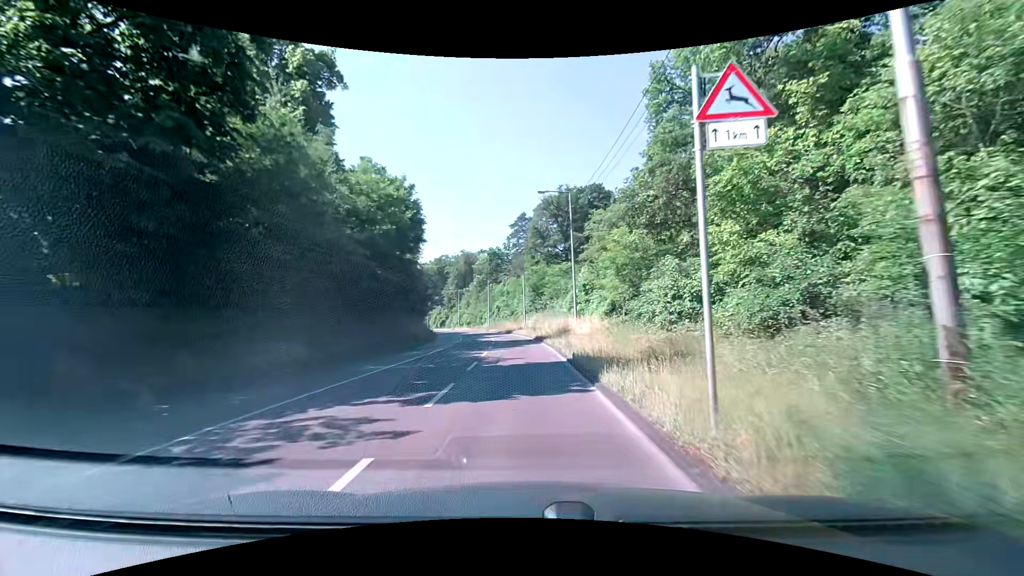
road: secondary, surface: asphalt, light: Day
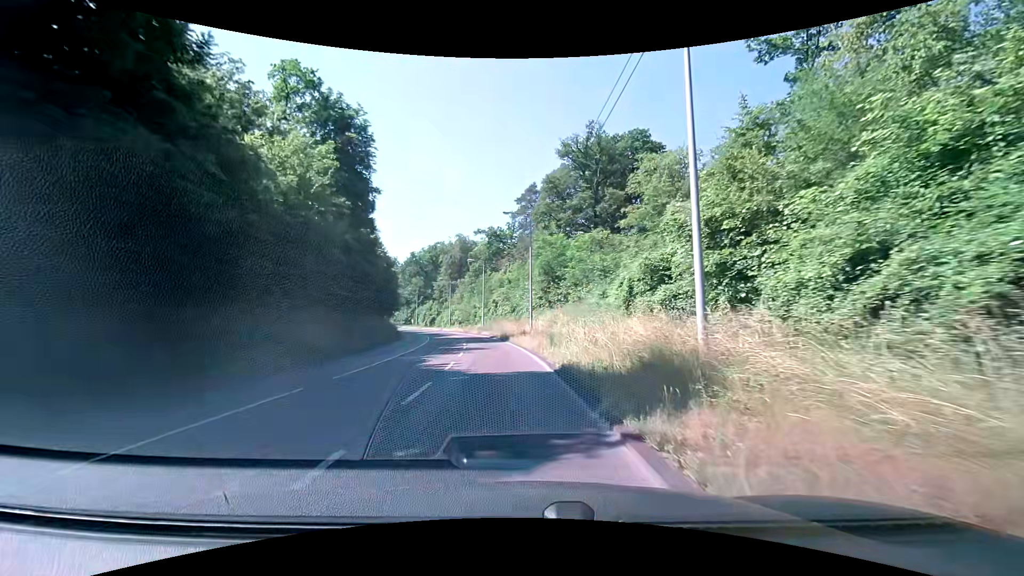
(+0.1, +24.3) m; 0°
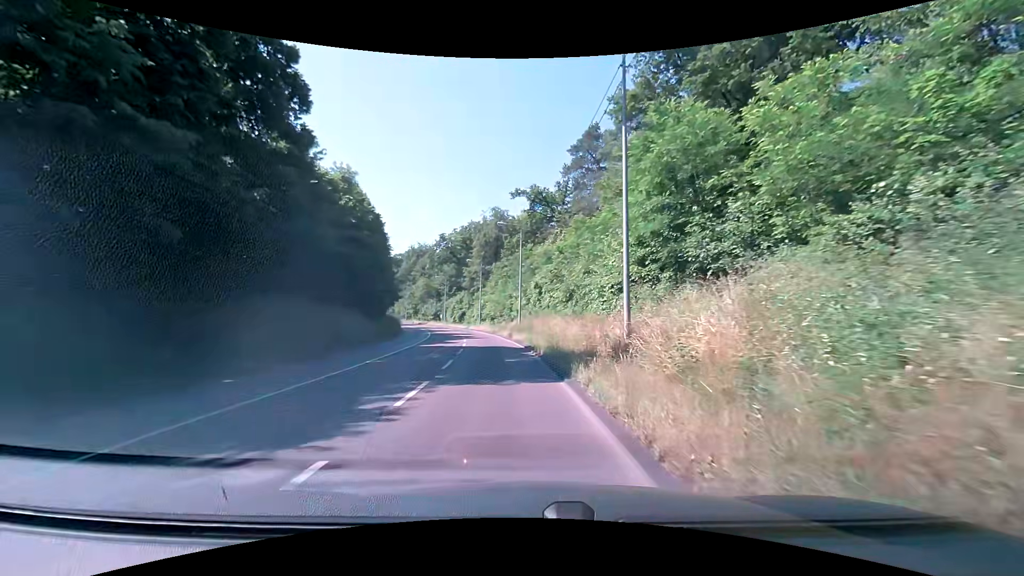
(-1.2, +25.2) m; -5°
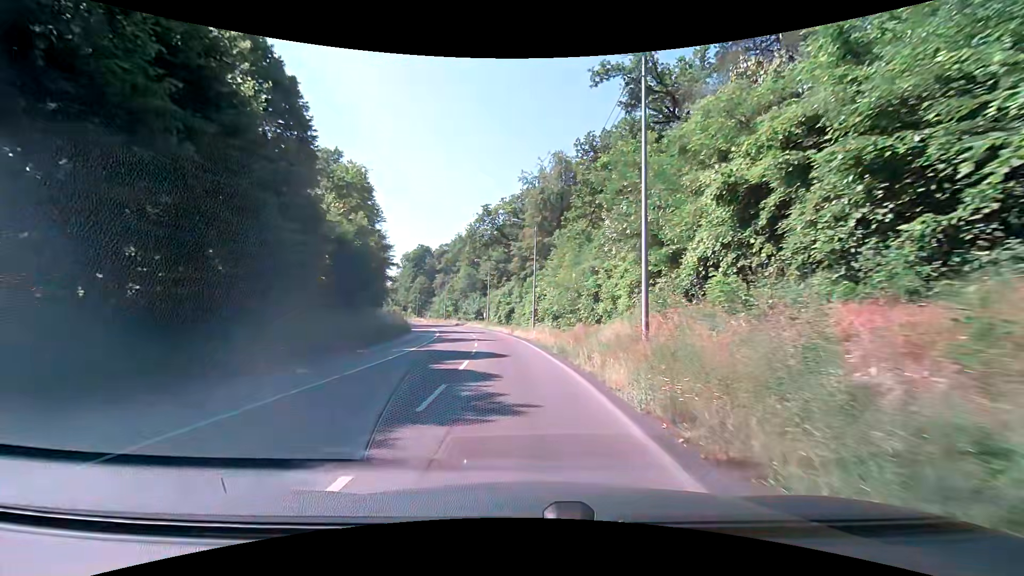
(-2.4, +31.3) m; -8°
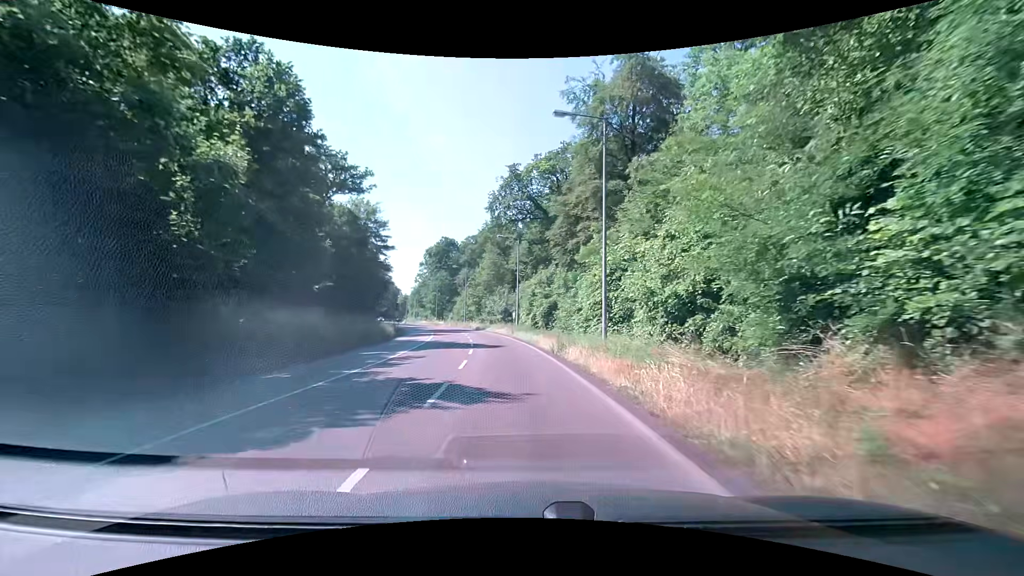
(-0.6, +24.4) m; -4°
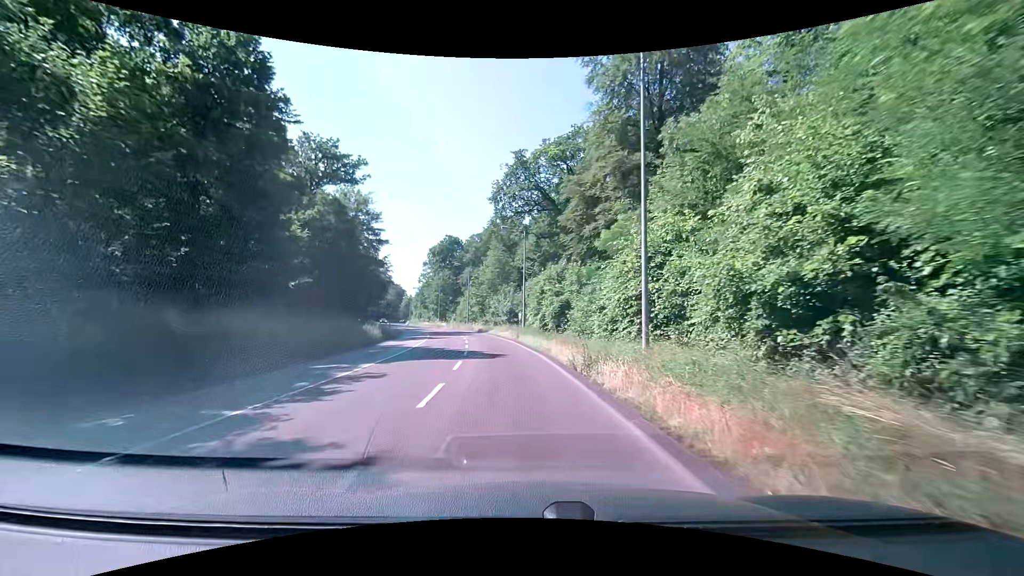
(0.0, +6.0) m; -1°
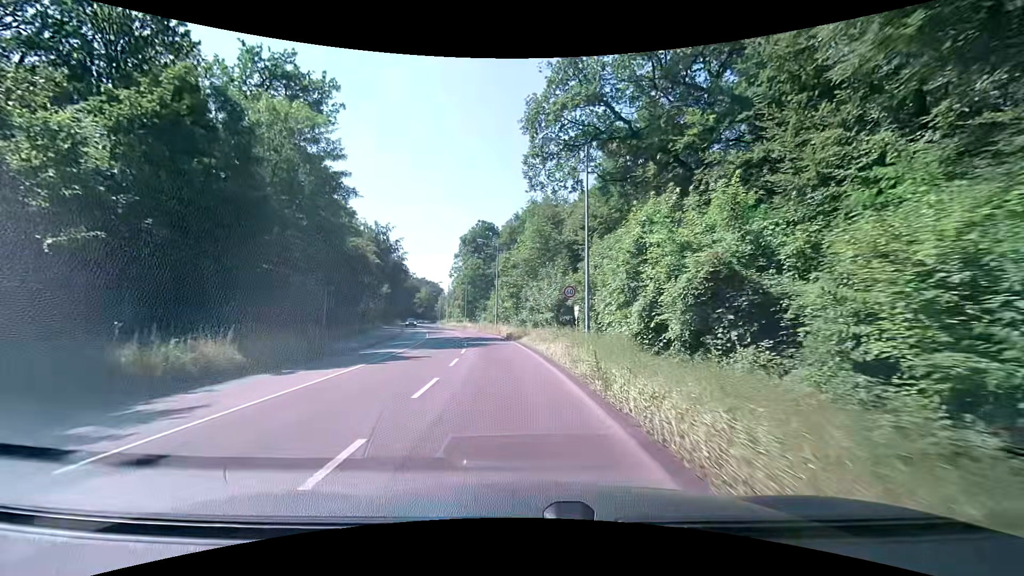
(-0.9, +23.6) m; -5°
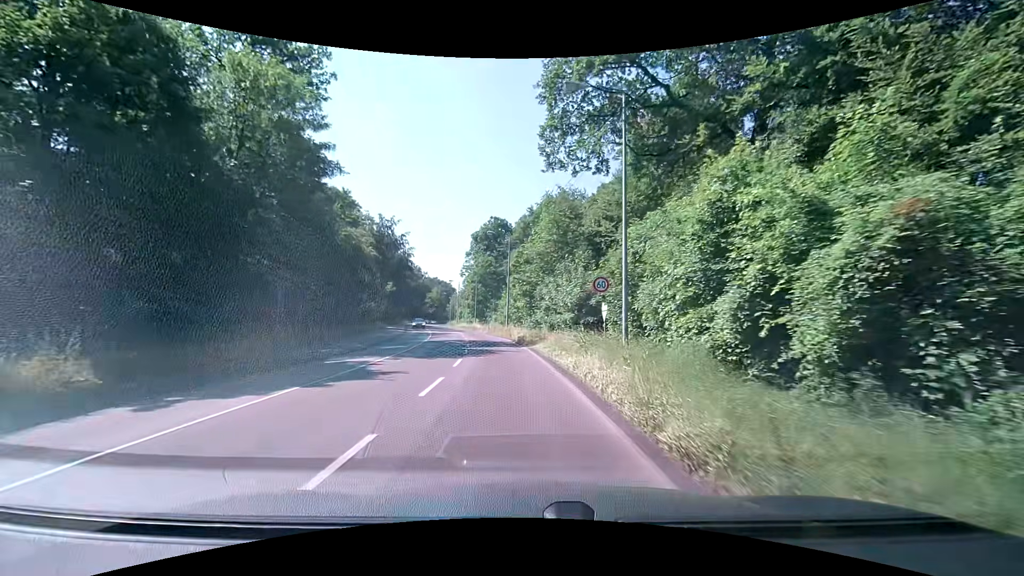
(-0.1, +5.9) m; -3°
(0, +10) (0, +20) (-1, +30) (-2, +40) (-4, +50) (-5, +60) (-7, +69) (-9, +79) (-11, +89) (-13, +99) m
